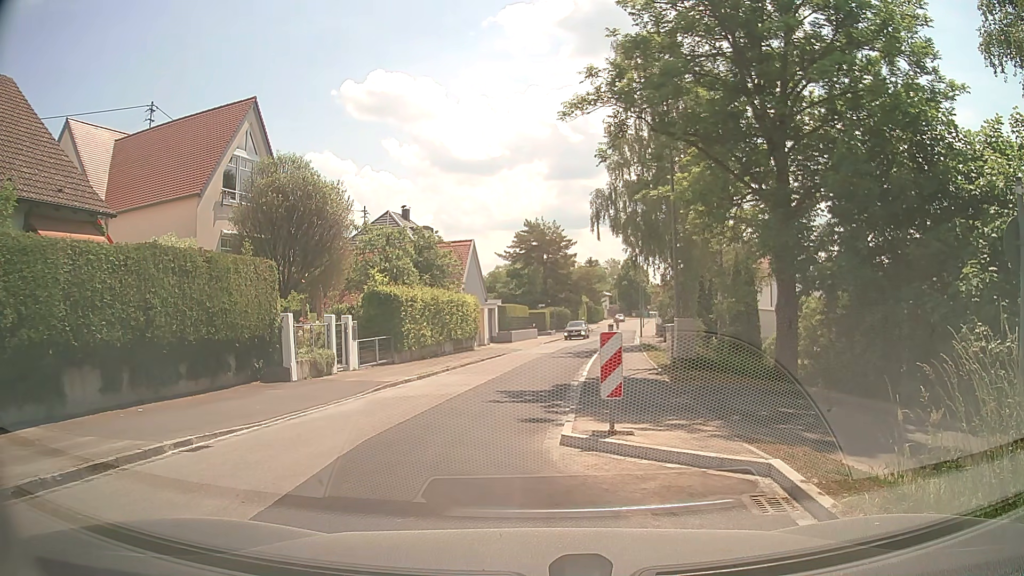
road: residential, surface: asphalt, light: Day
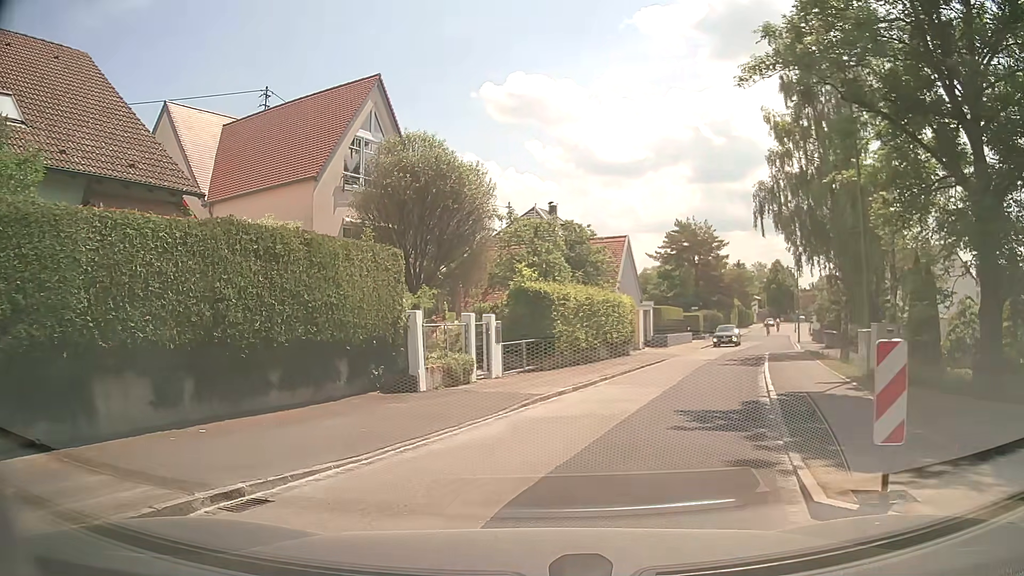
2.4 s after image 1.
(-0.4, +3.1) m; -15°
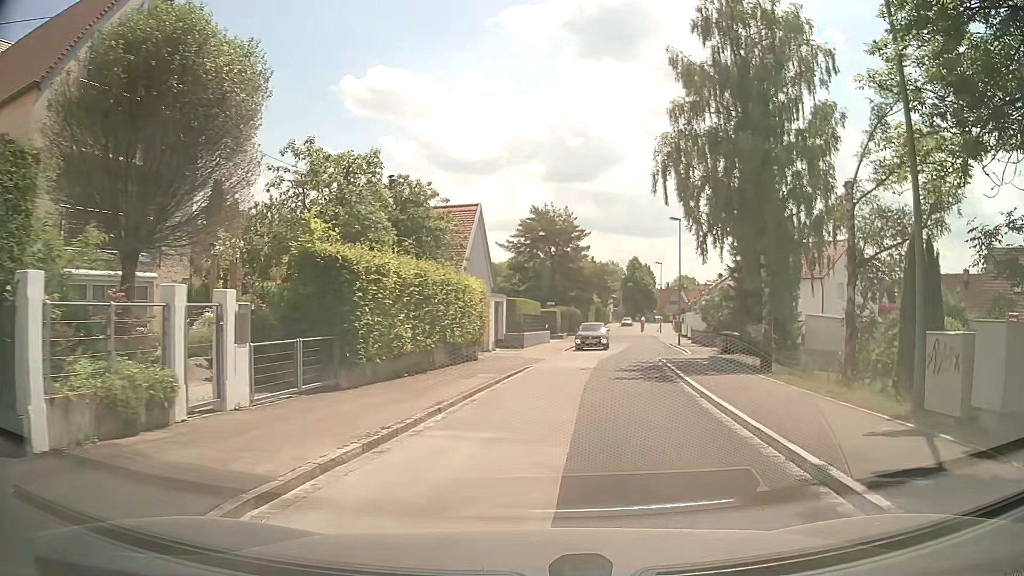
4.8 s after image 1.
(+0.7, +8.8) m; +12°
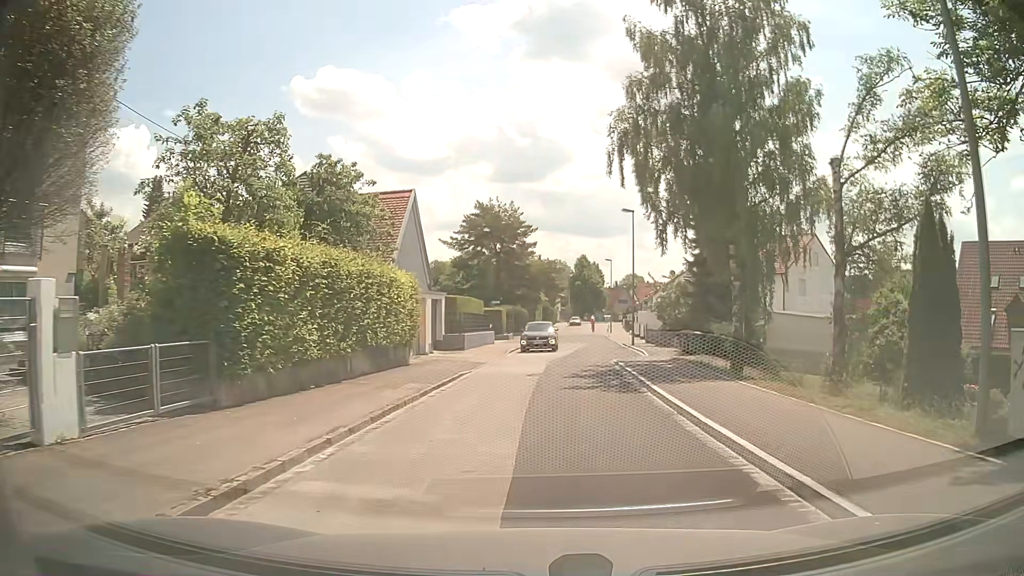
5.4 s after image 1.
(+0.2, +3.1) m; +6°
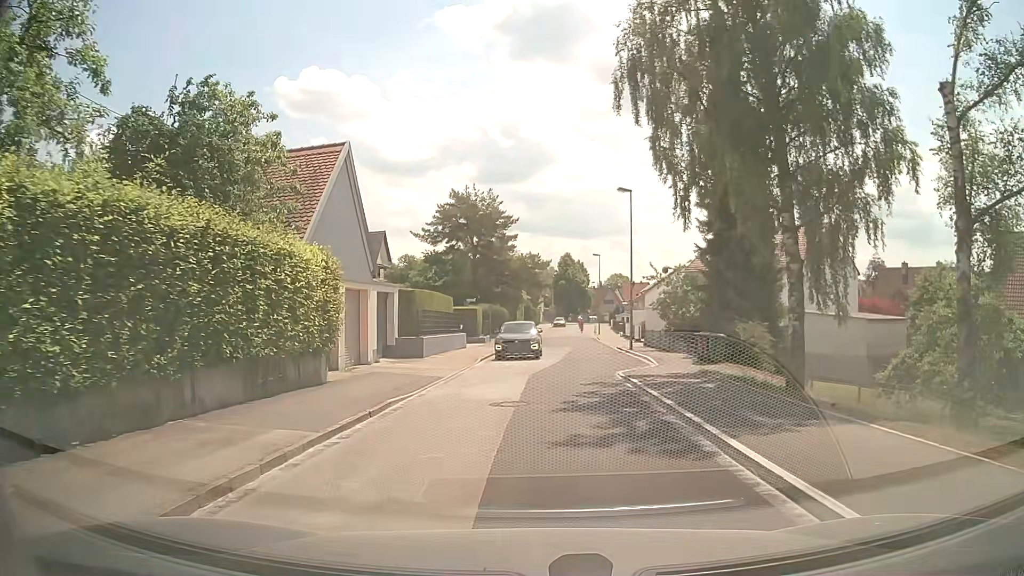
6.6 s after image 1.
(+0.1, +7.1) m; +1°
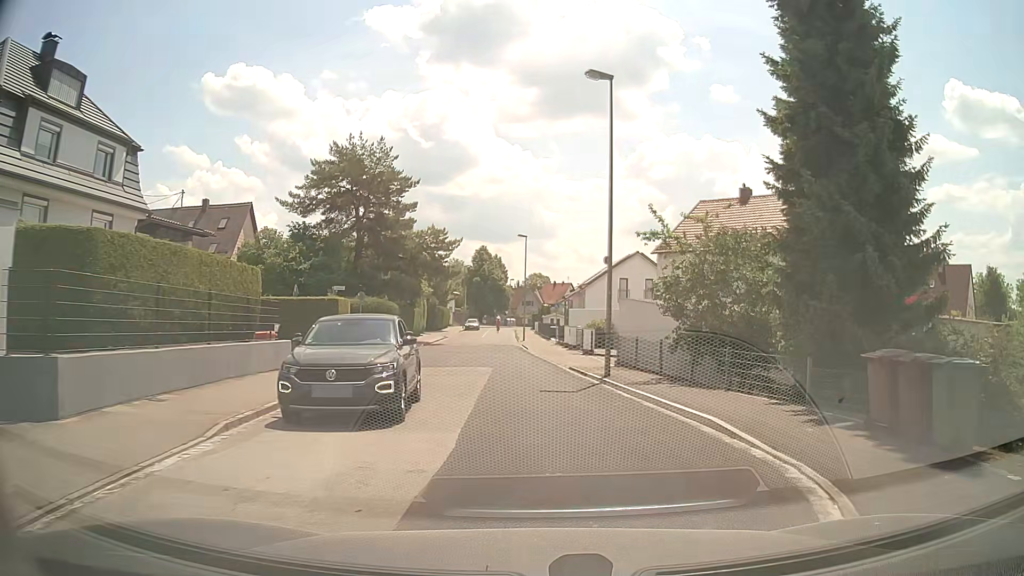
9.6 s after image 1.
(+0.6, +17.9) m; +7°
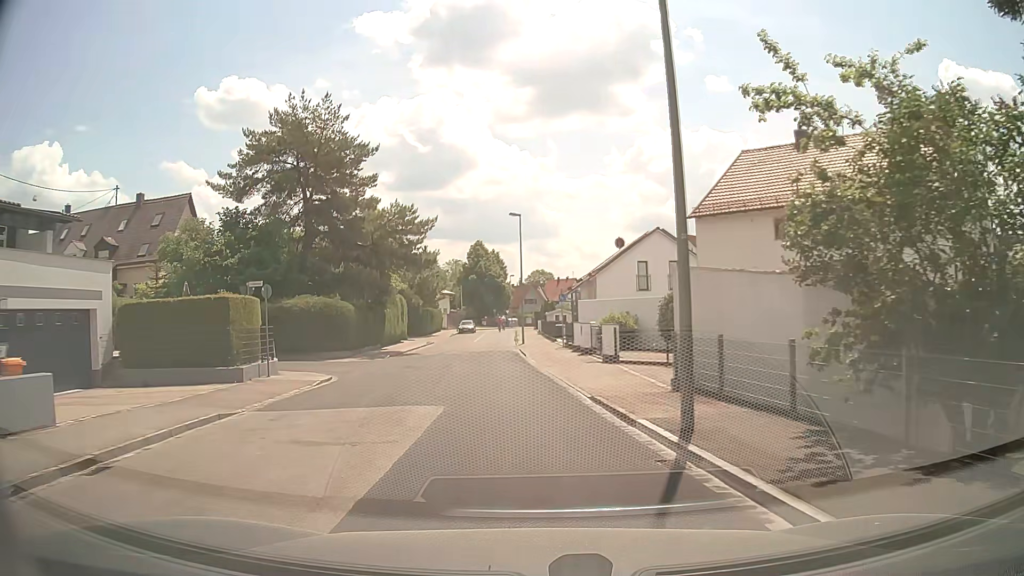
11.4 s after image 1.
(+0.4, +10.8) m; 0°
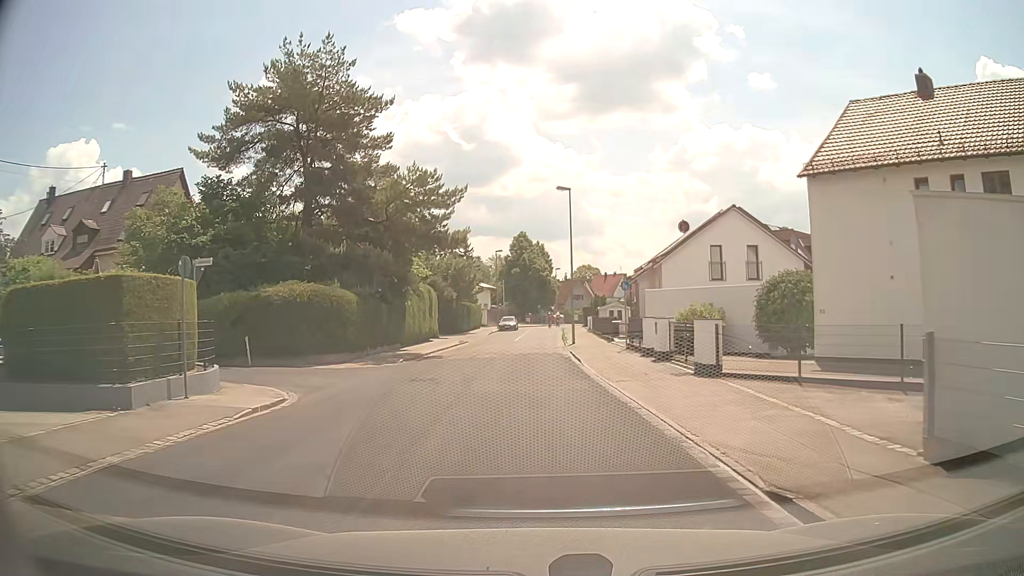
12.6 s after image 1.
(-0.3, +7.8) m; -4°
(0, +10) (0, +20) (0, +30) (0, +40) (0, +50) (+1, +60) (+1, +70) (+1, +80) (+3, +90) (+9, +98) m
